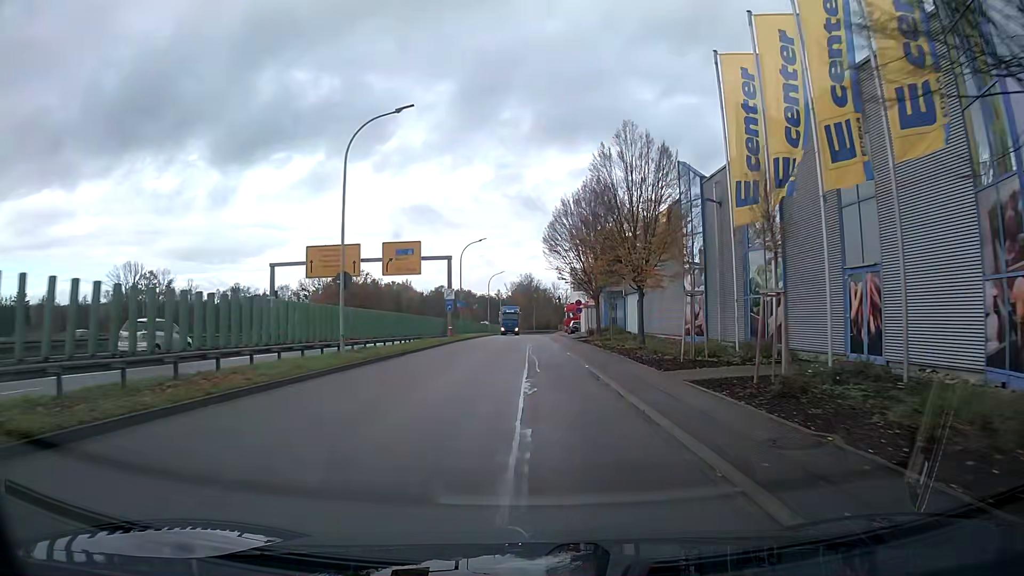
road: tertiary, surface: asphalt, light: Day
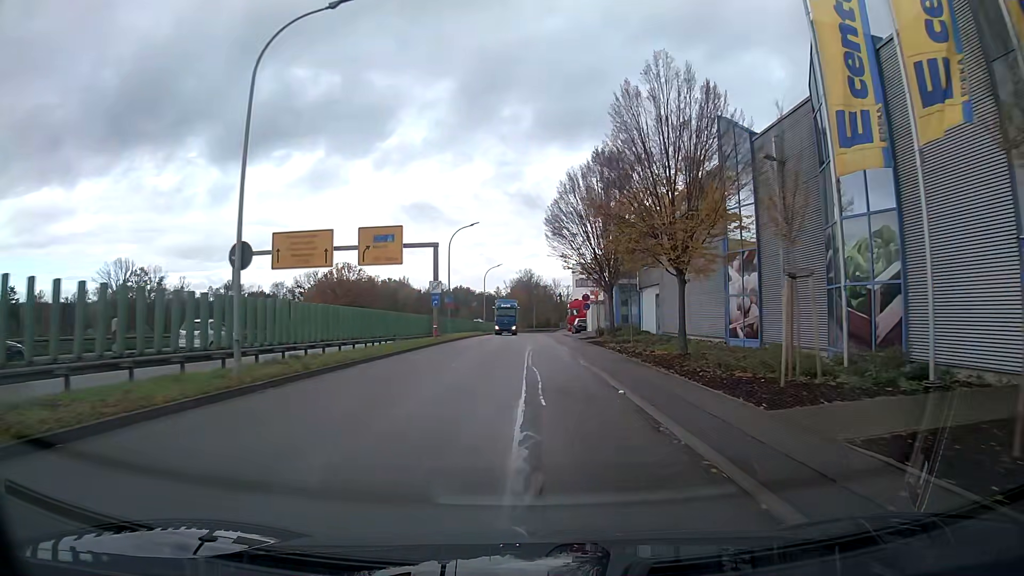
(0.0, +7.7) m; 0°
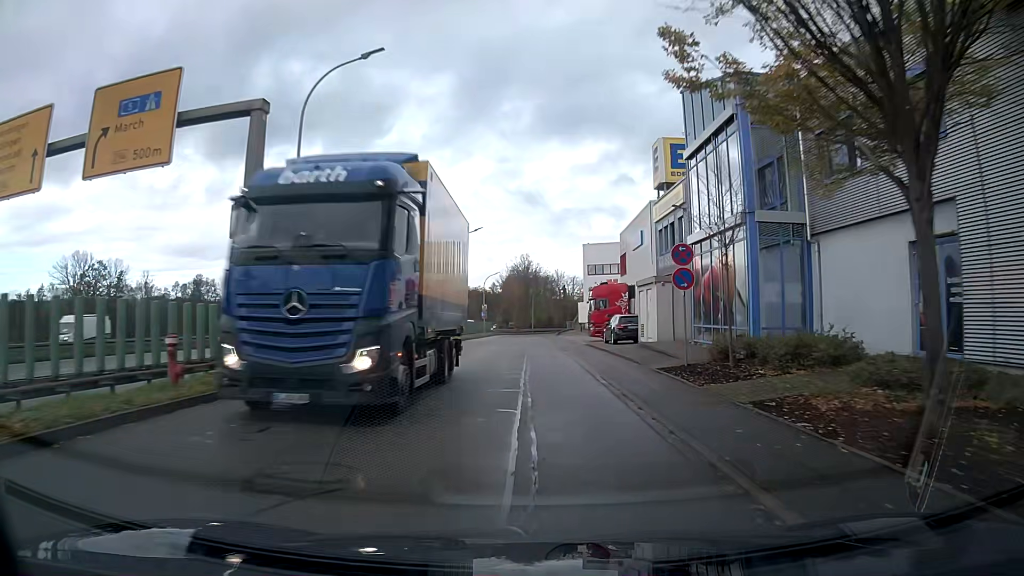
(+0.1, +31.0) m; 0°
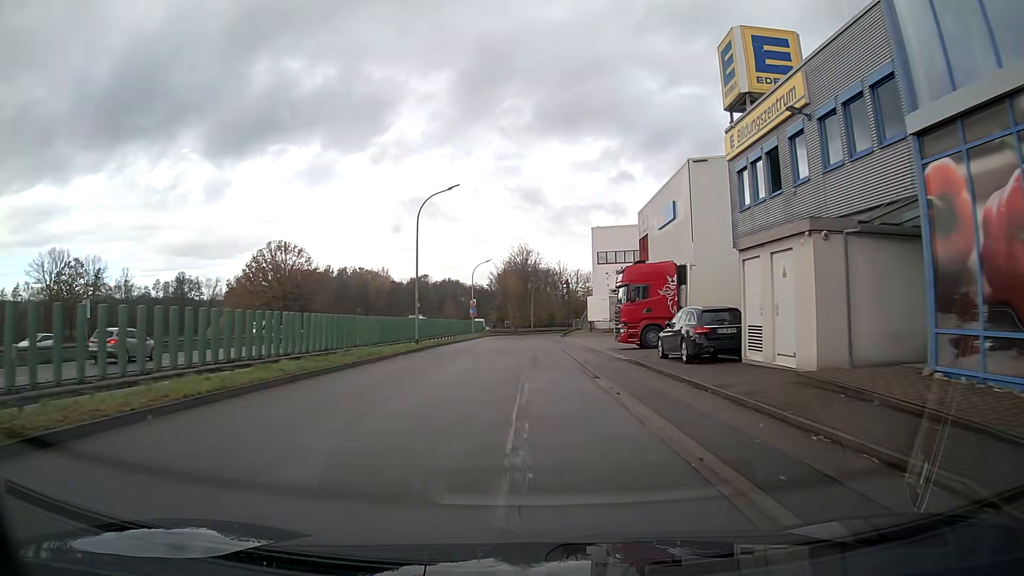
(0.0, +15.6) m; 0°
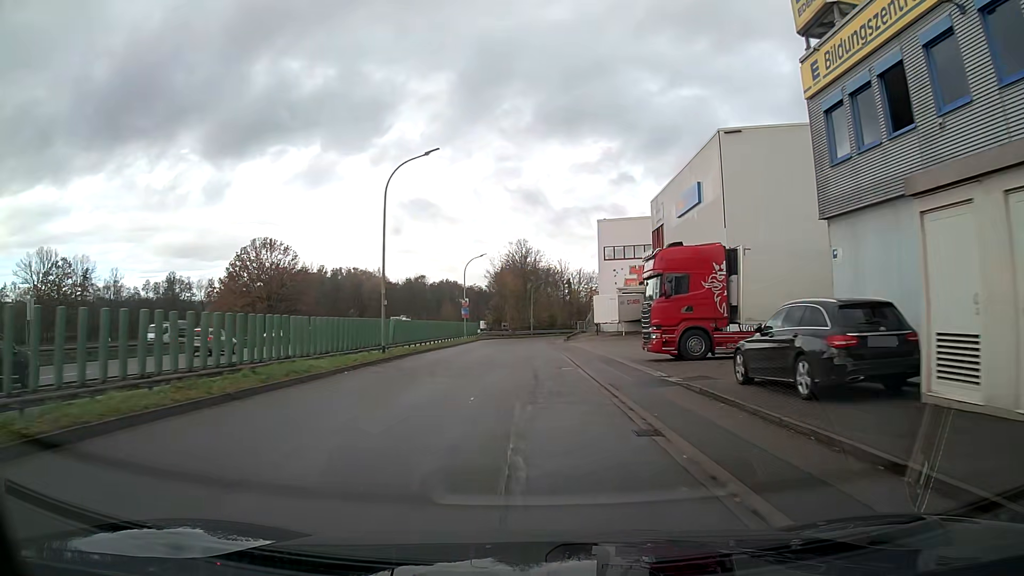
(0.0, +7.8) m; 0°
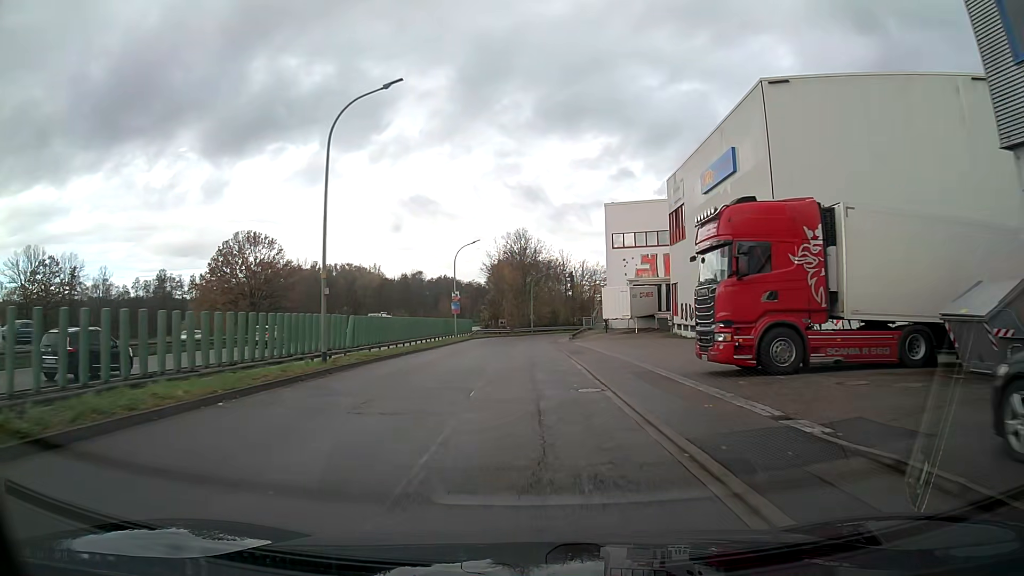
(0.0, +7.9) m; 0°
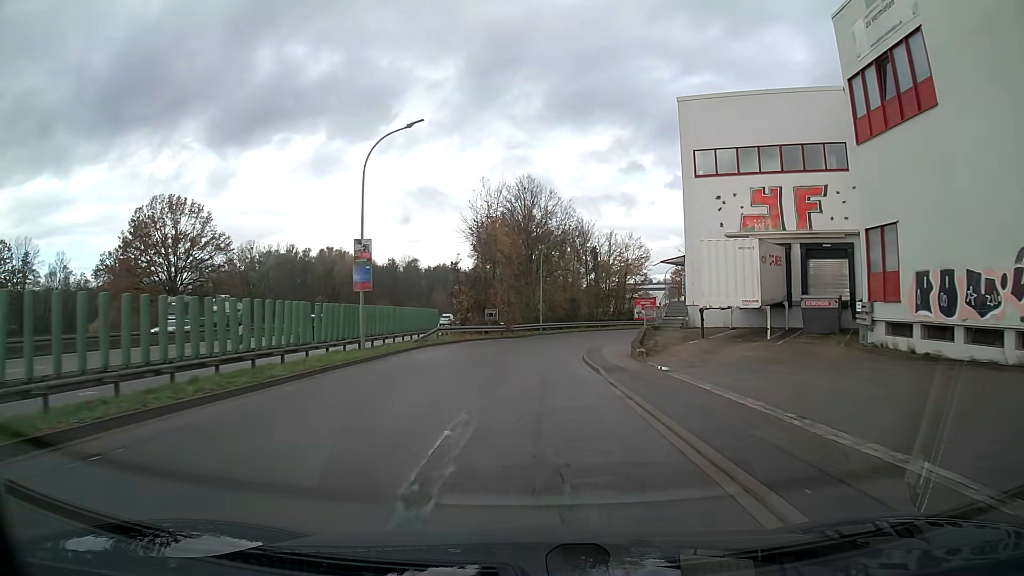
(-0.2, +31.6) m; -1°
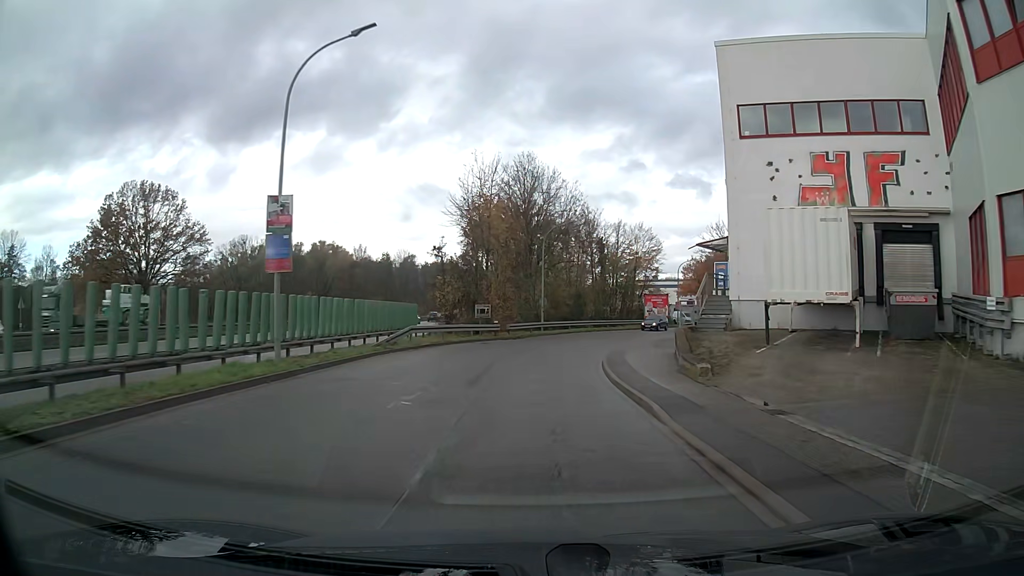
(0.0, +7.8) m; +1°
(0, +10) (+1, +20) (+3, +30) (+6, +39) (+9, +49) (+14, +58) (+19, +66) (+23, +75) (+28, +84) (+33, +93) m
